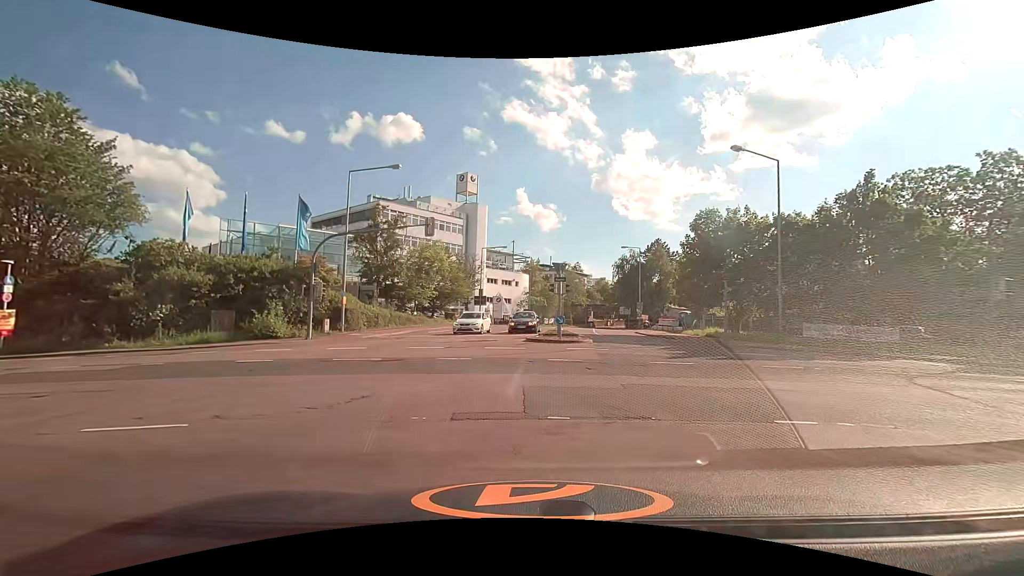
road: motorway_link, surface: asphalt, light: Day
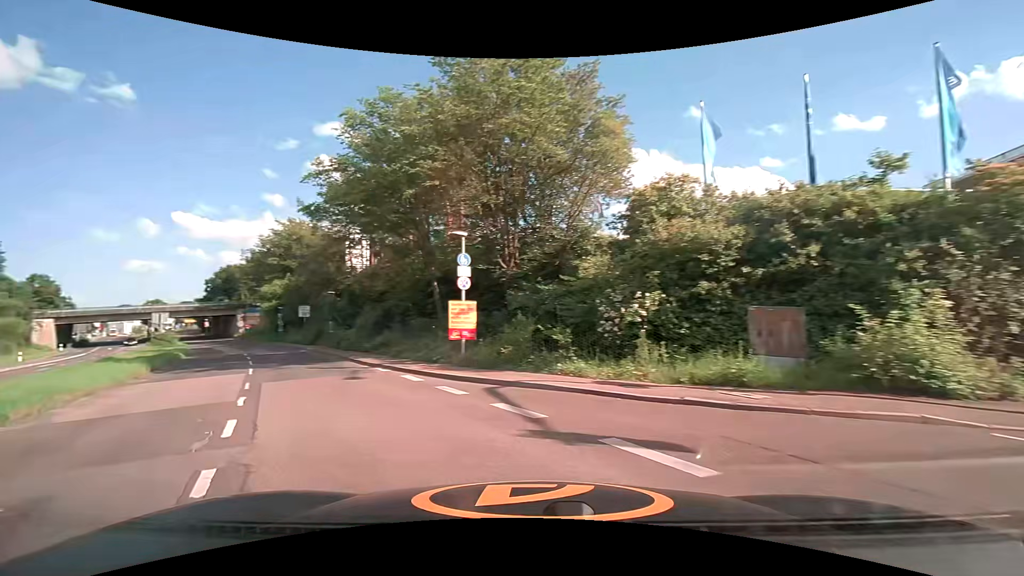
(-7.4, +16.7) m; -60°
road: secondary
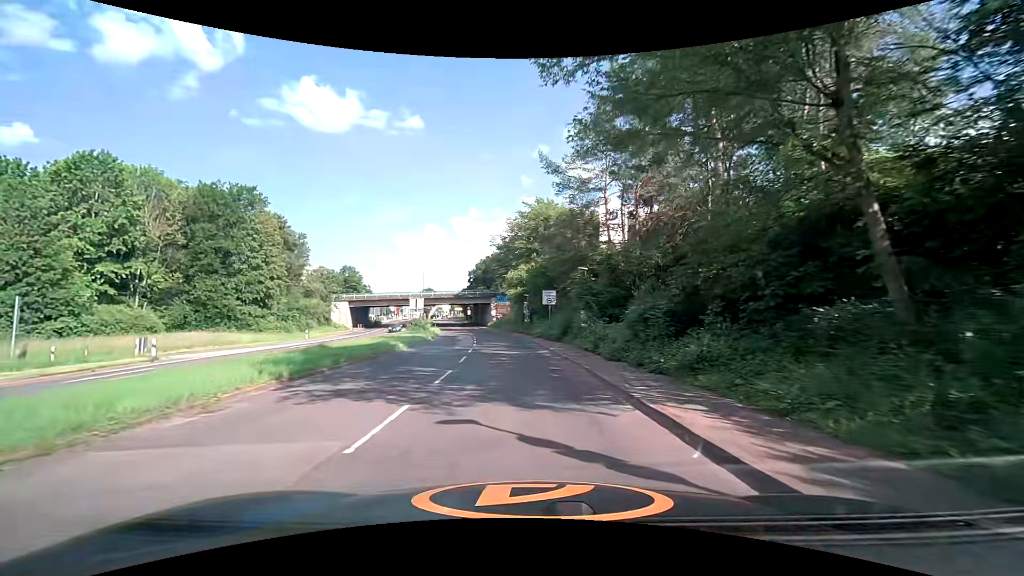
(-4.8, +13.2) m; -30°
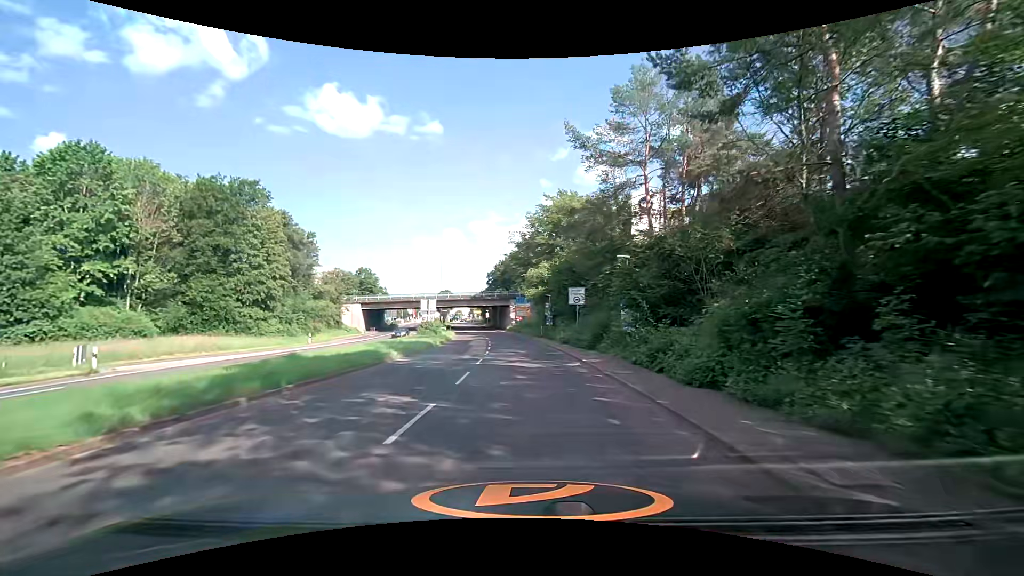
(-0.1, +5.6) m; -2°
(0, +10) (0, +20) (-1, +30) (-2, +40) (-2, +50) (-4, +60) (-5, +70) (-6, +80) (-7, +90) (-9, +99) m
